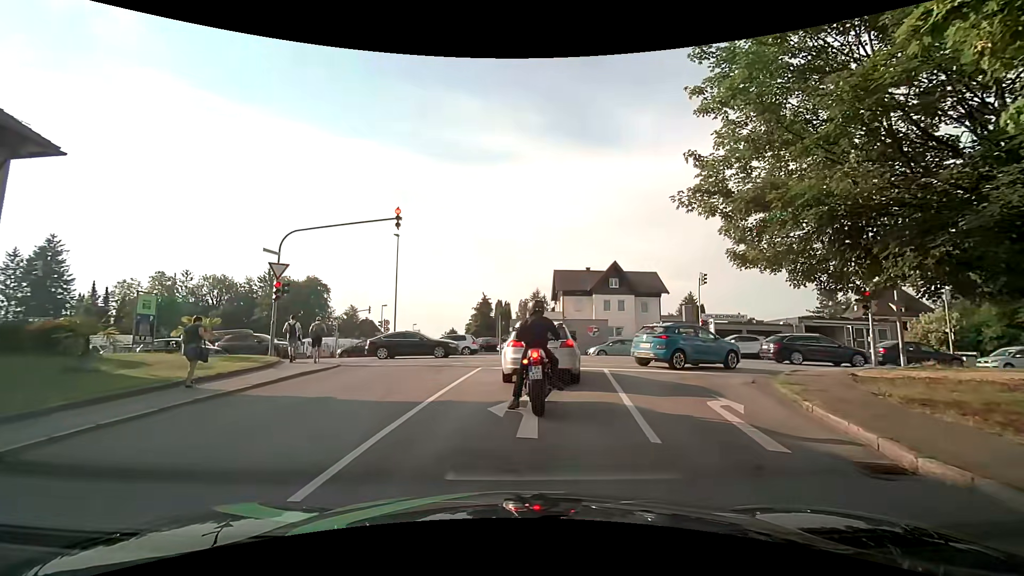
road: residential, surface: asphalt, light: Day
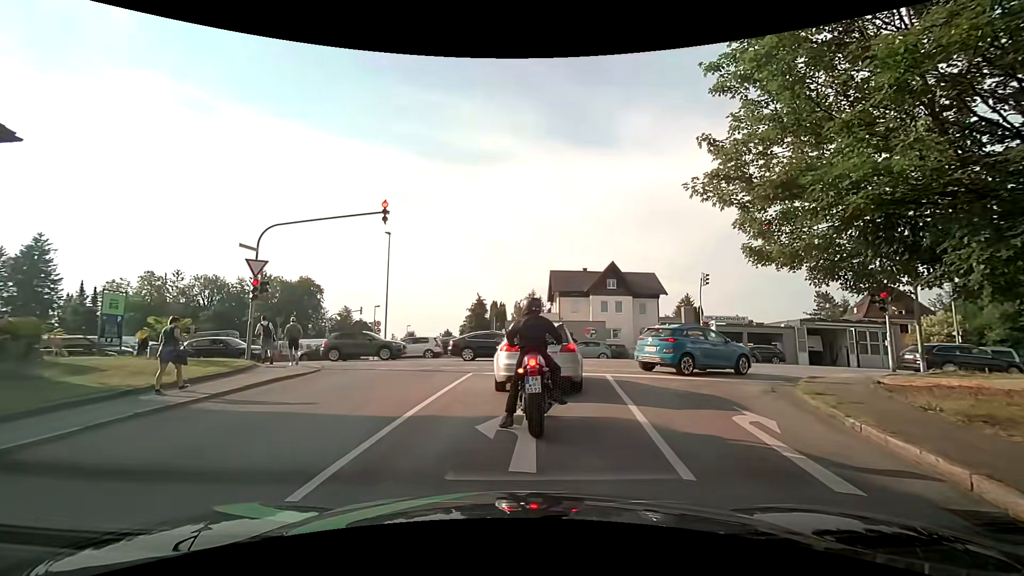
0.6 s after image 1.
(0.0, +1.2) m; 0°
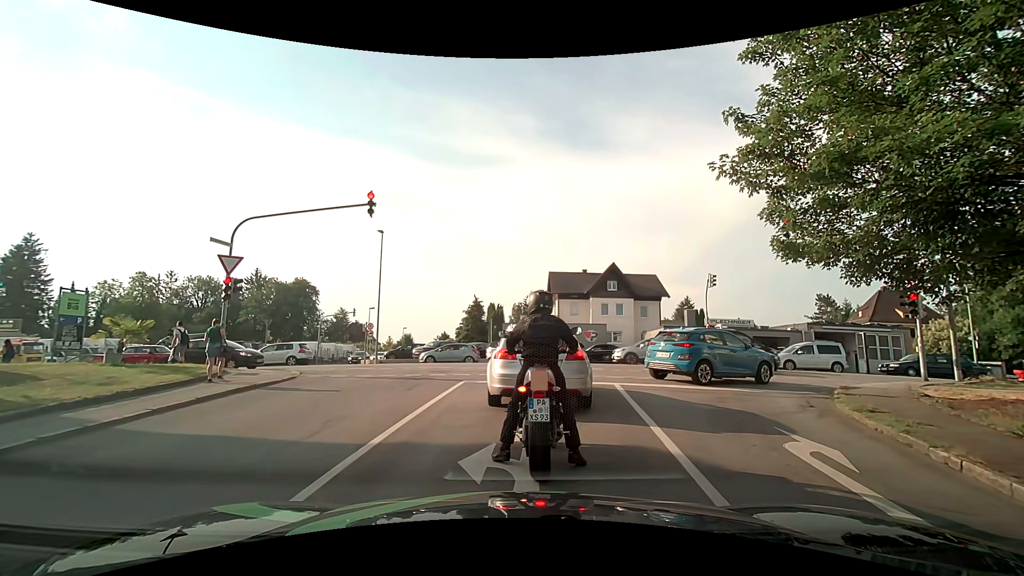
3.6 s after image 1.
(0.0, +1.6) m; -1°
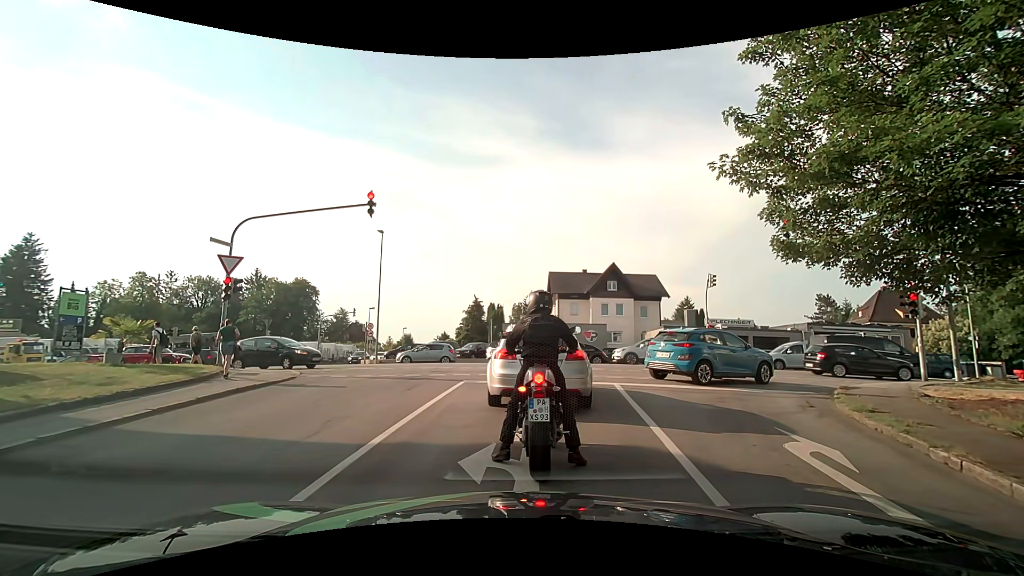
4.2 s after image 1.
(0.0, 0.0) m; 0°
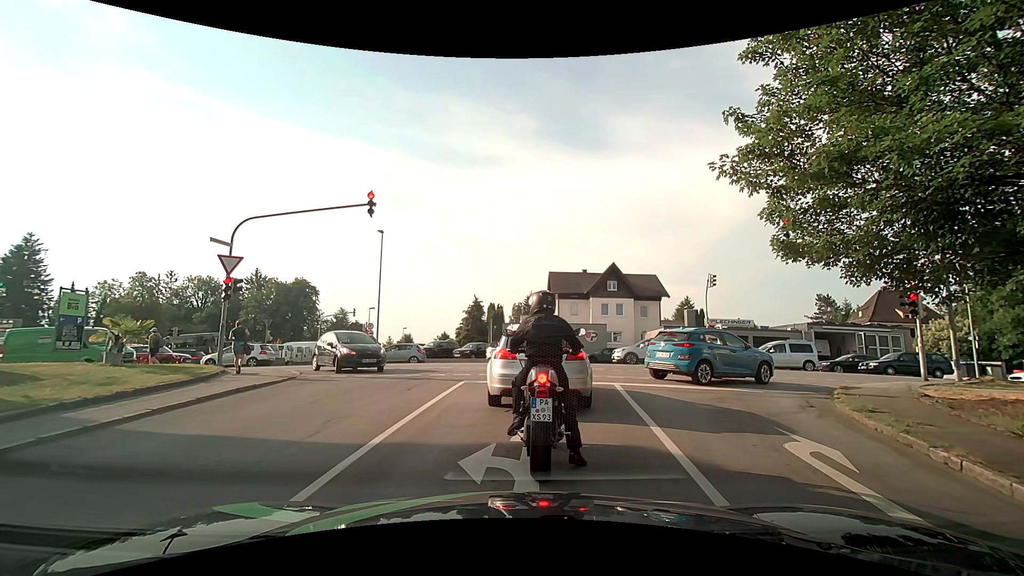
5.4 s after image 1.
(0.0, 0.0) m; 0°
(0, +10) (+1, +20) (-2, +29) (-11, +33) (-21, +34) (-31, +35) (-41, +35) (-51, +36) (-61, +36) (-71, +36) m
